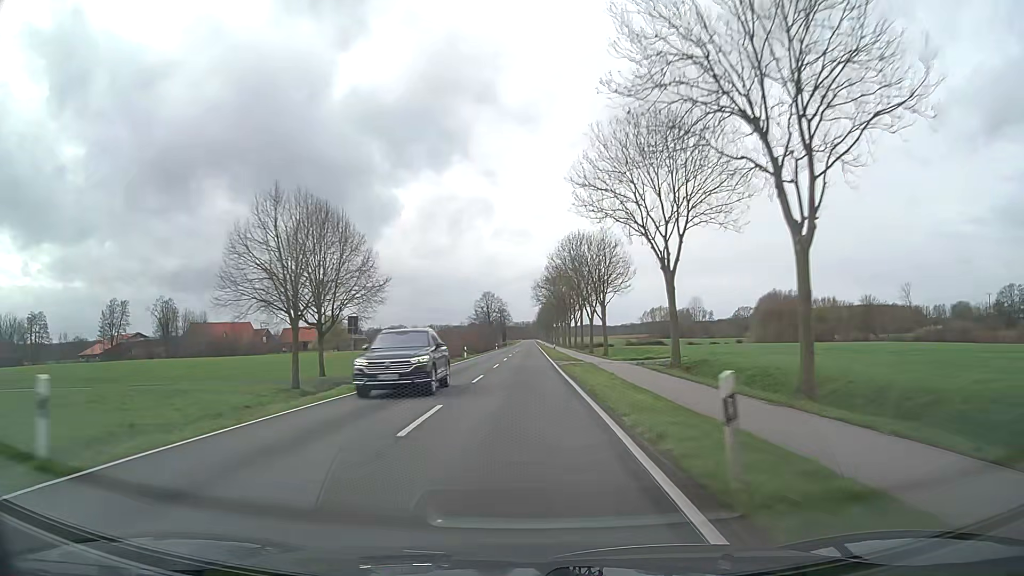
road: secondary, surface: asphalt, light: Day
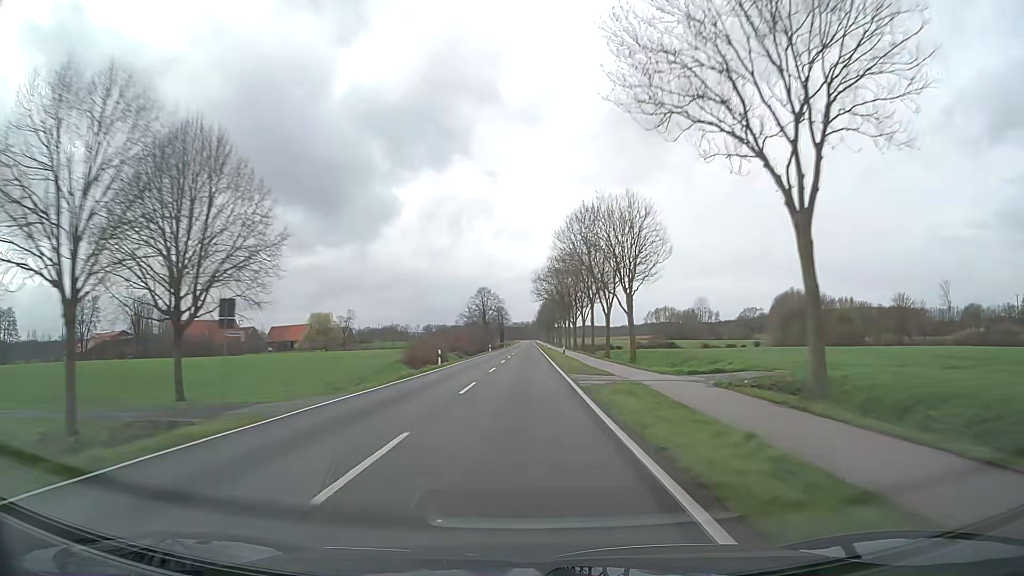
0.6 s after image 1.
(0.0, +15.9) m; 0°
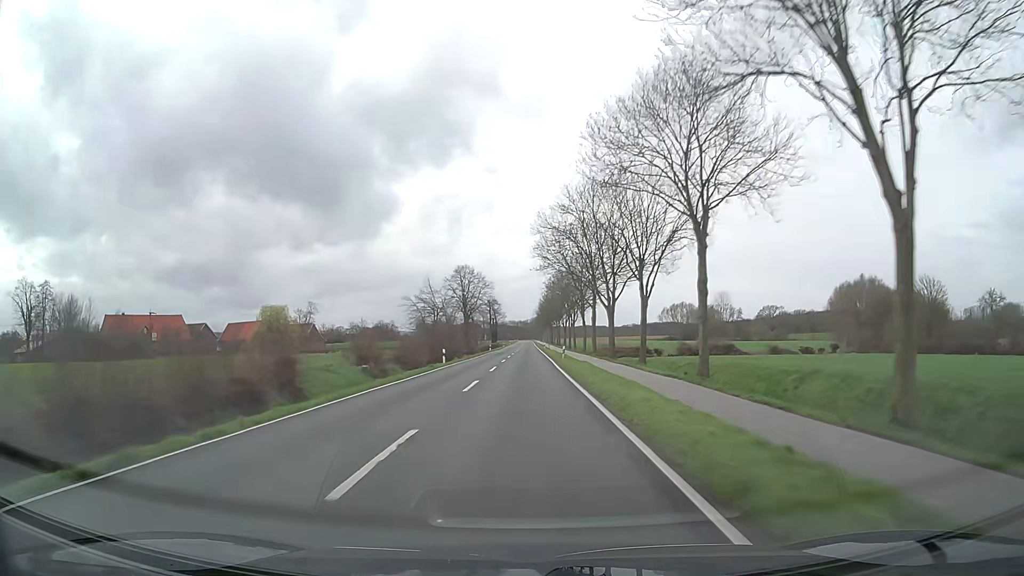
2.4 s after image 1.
(0.0, +47.7) m; 0°
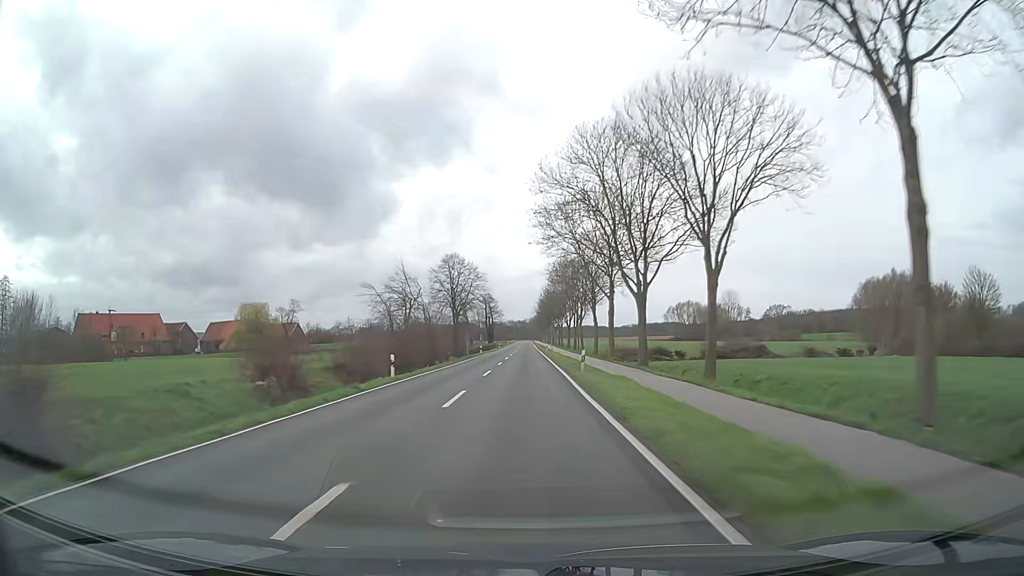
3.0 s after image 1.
(0.0, +15.9) m; 0°
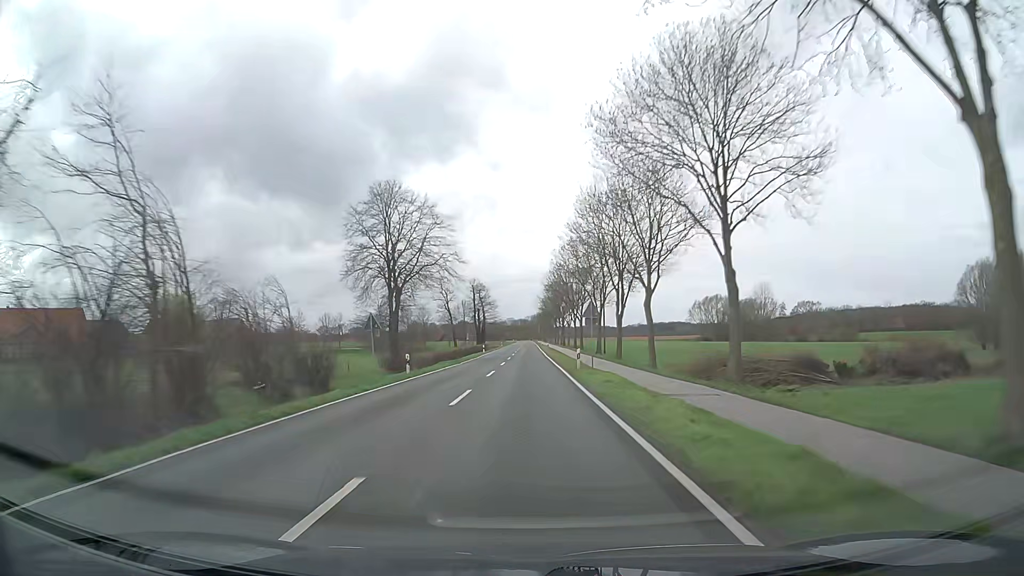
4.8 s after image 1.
(0.0, +47.7) m; 0°
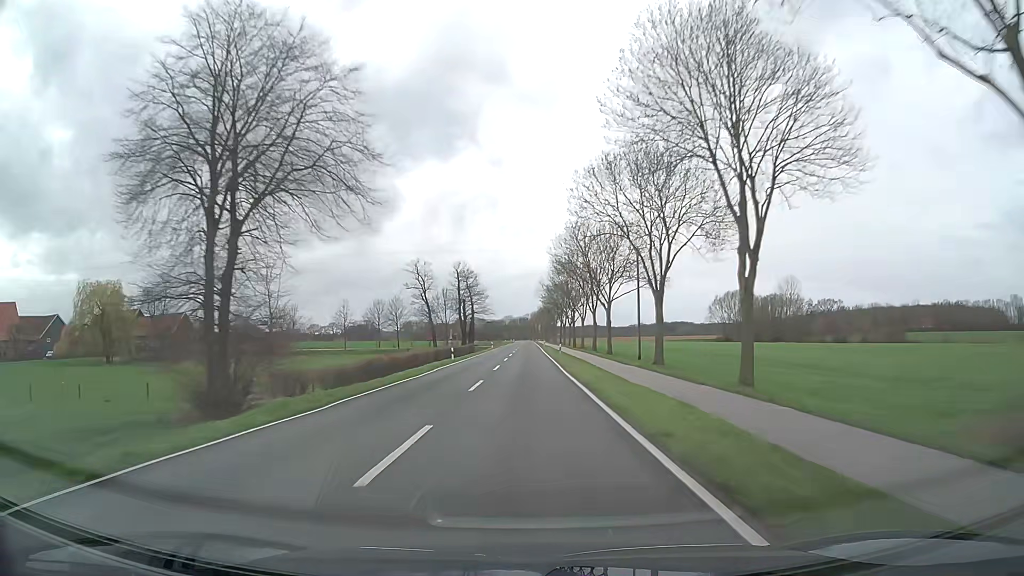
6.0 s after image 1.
(0.0, +31.8) m; 0°
